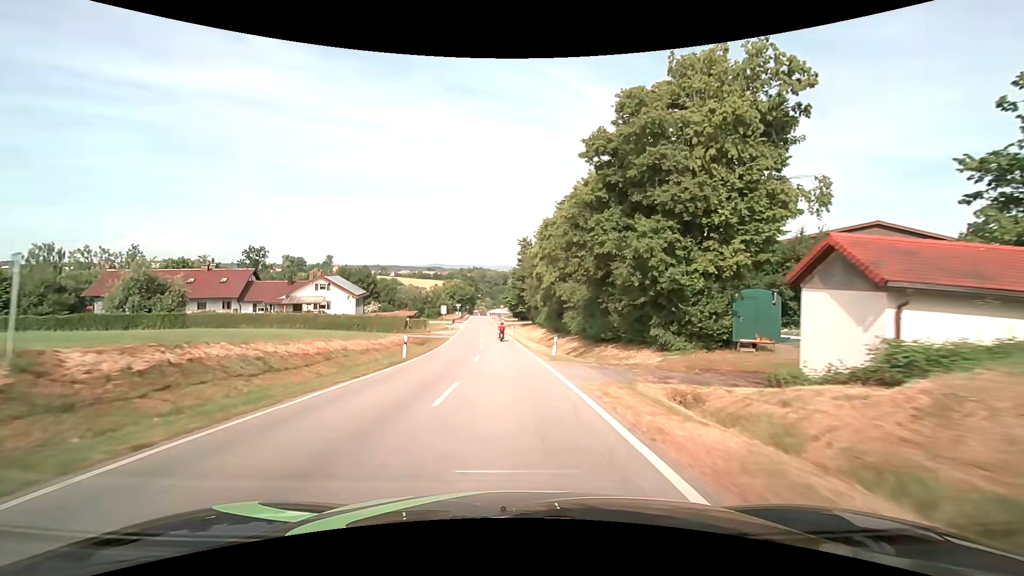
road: tertiary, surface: asphalt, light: Day
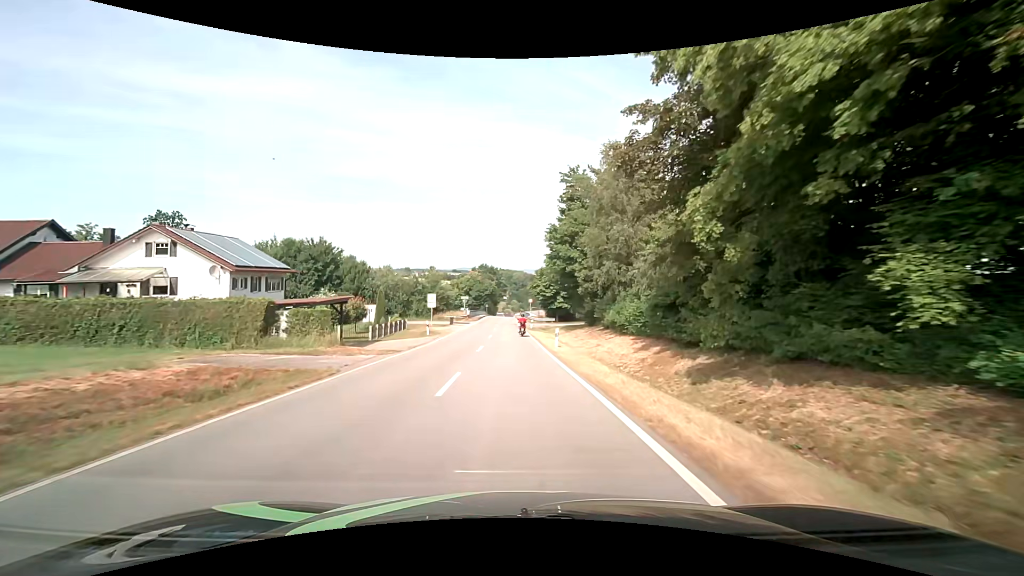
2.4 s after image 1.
(-1.2, +36.0) m; -3°
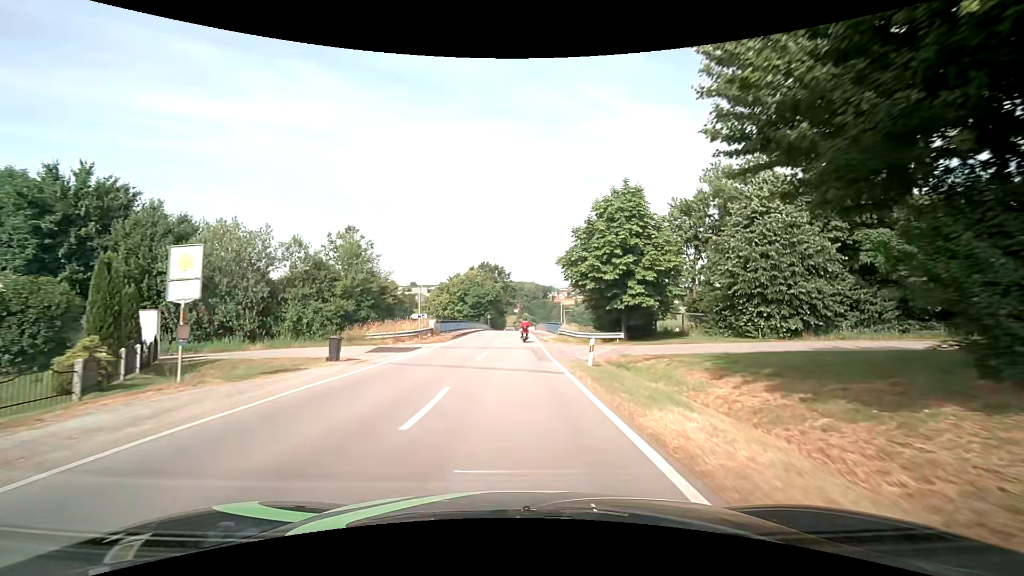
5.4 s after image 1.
(-0.5, +38.7) m; -1°
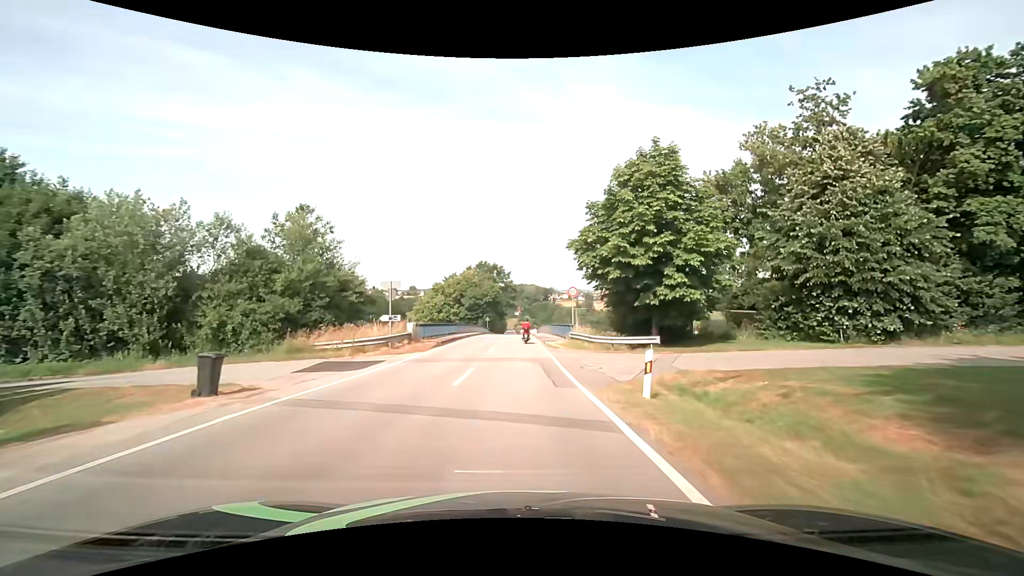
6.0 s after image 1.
(0.0, +7.4) m; 0°
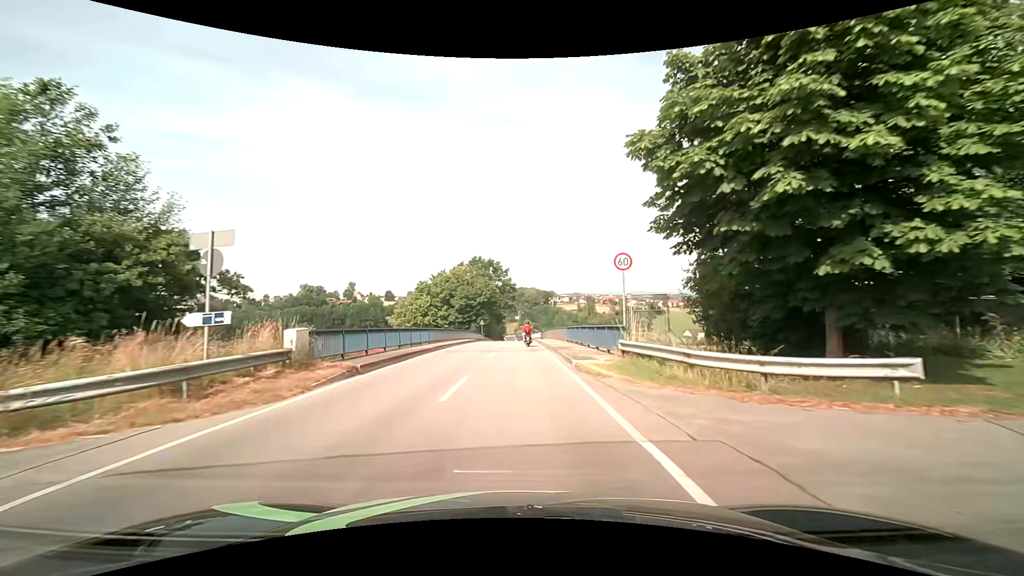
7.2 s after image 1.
(+0.1, +14.5) m; 0°
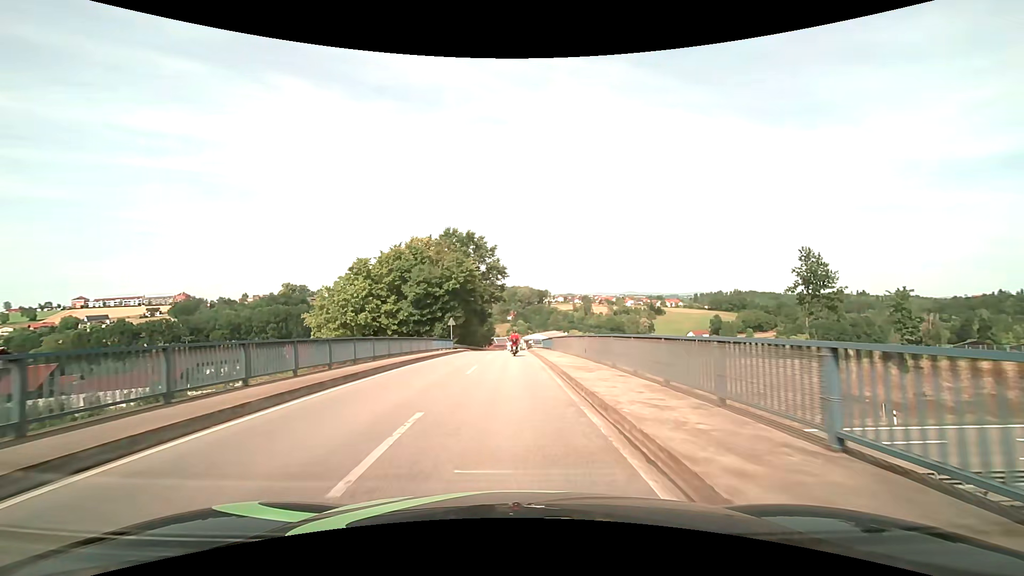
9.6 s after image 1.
(+0.4, +28.9) m; +1°
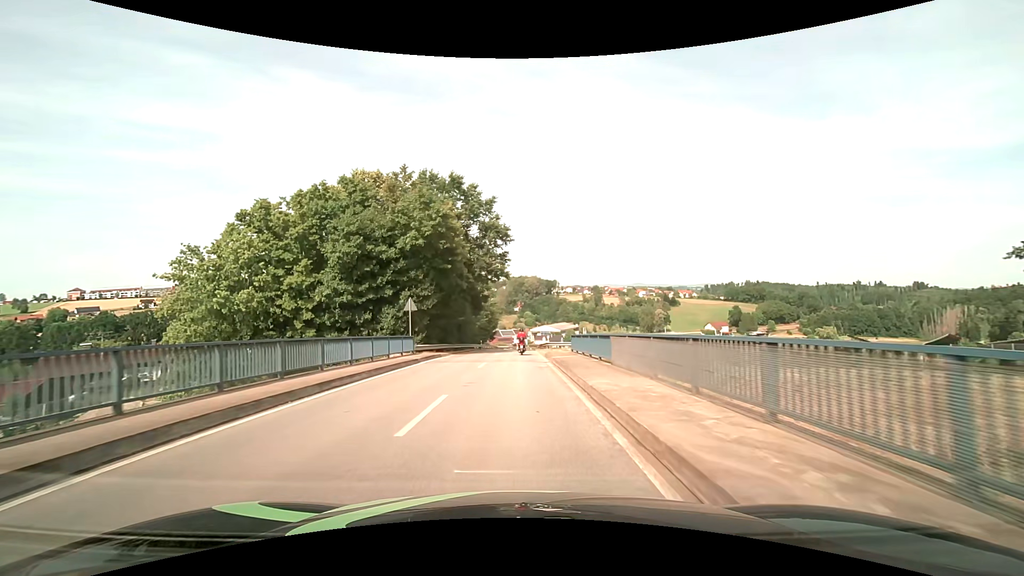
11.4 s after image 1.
(-0.1, +22.0) m; -1°
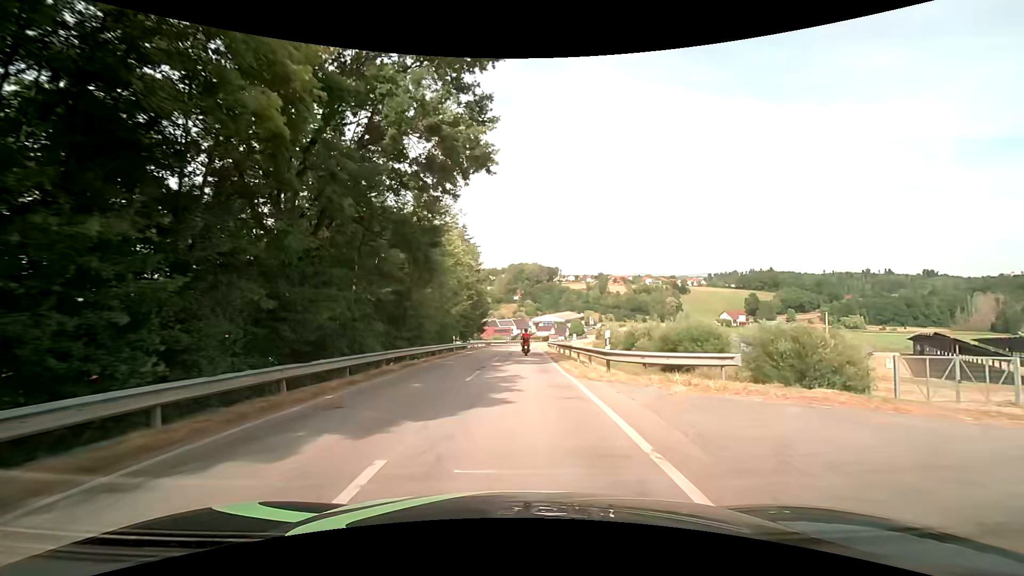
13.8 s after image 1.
(-0.1, +29.5) m; 0°
(0, +10) (0, +20) (0, +30) (0, +40) (+1, +50) (+1, +60) (+1, +70) (+2, +80) (+3, +90) (+4, +100) m
